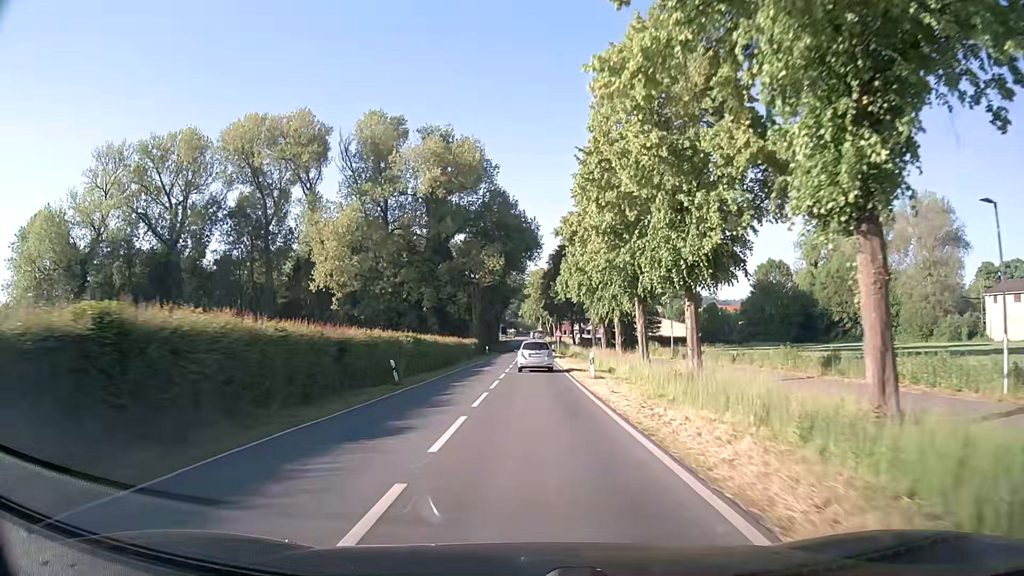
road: secondary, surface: asphalt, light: Day
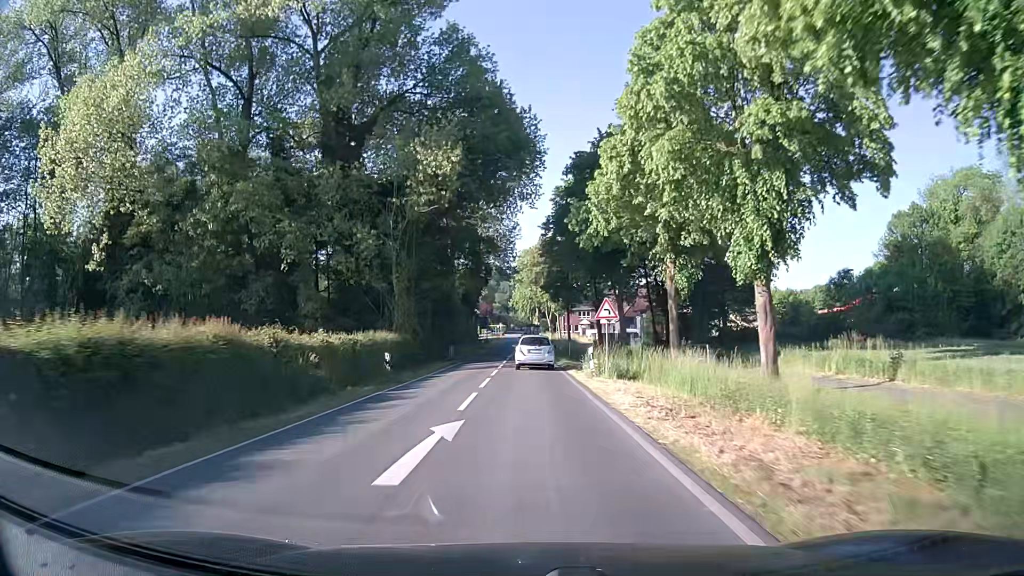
(+0.3, +50.3) m; +1°
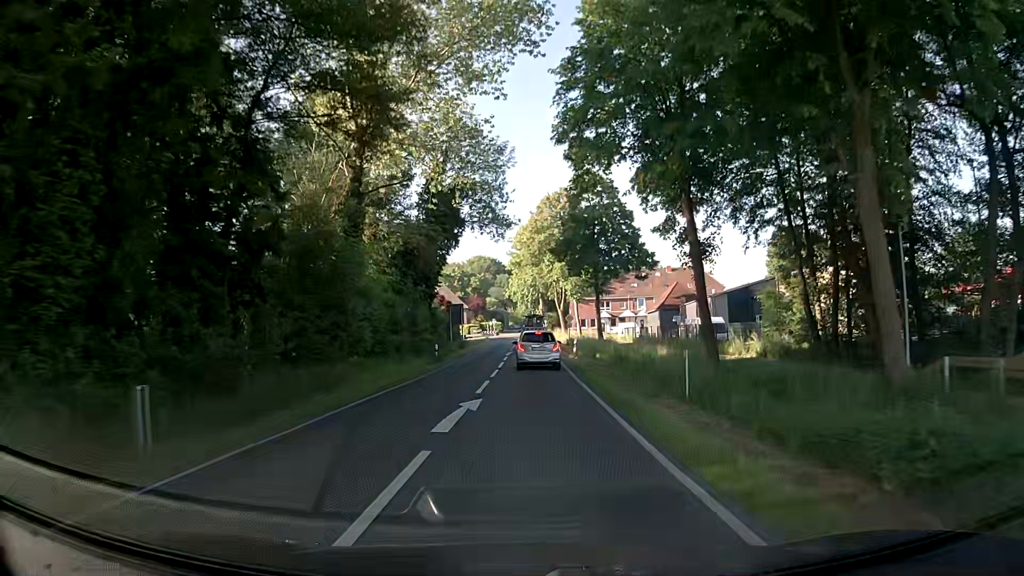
(-0.1, +38.4) m; 0°
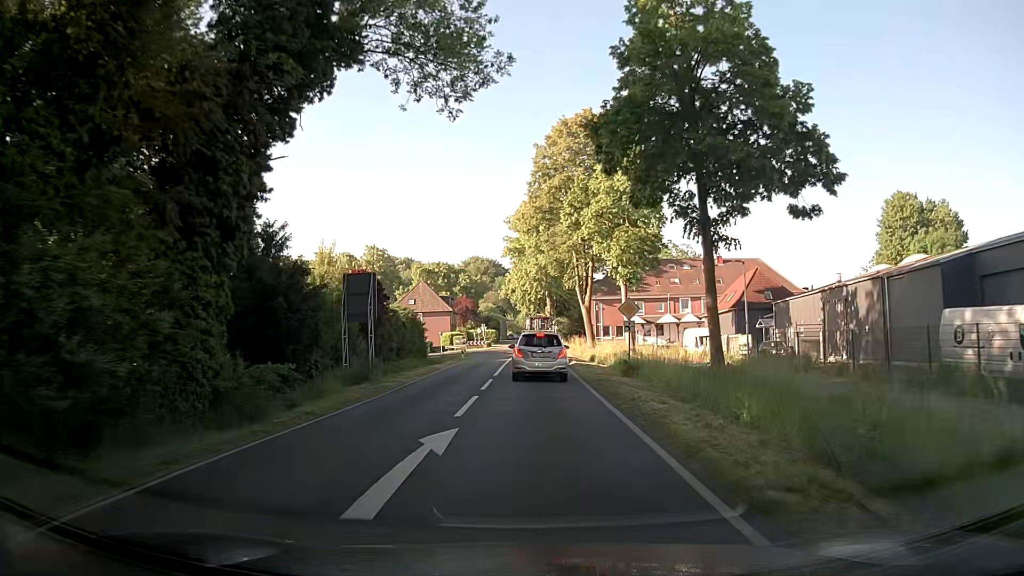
(0.0, +34.5) m; 0°
